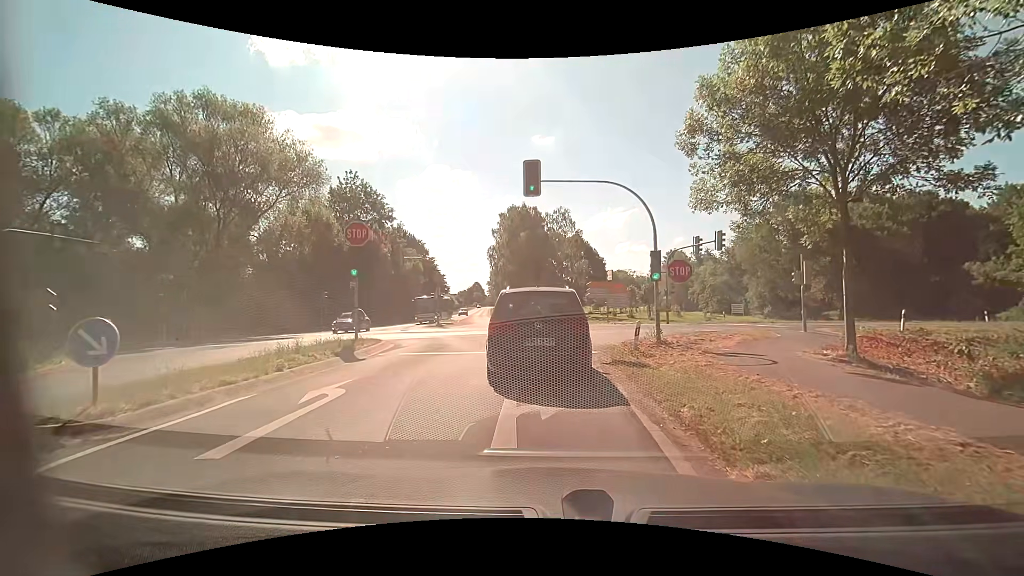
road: secondary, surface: asphalt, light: Day
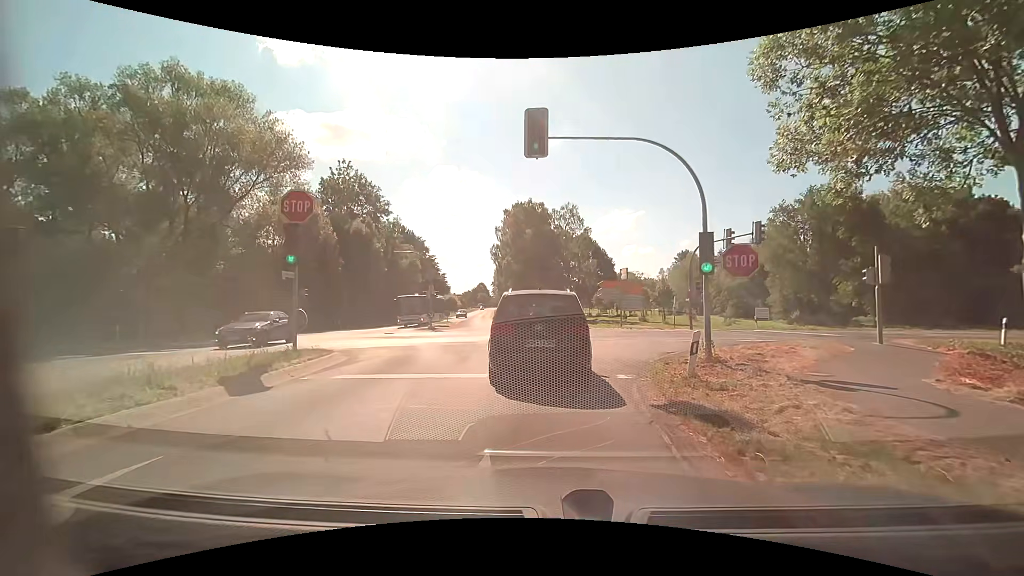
(+0.1, +5.1) m; -1°
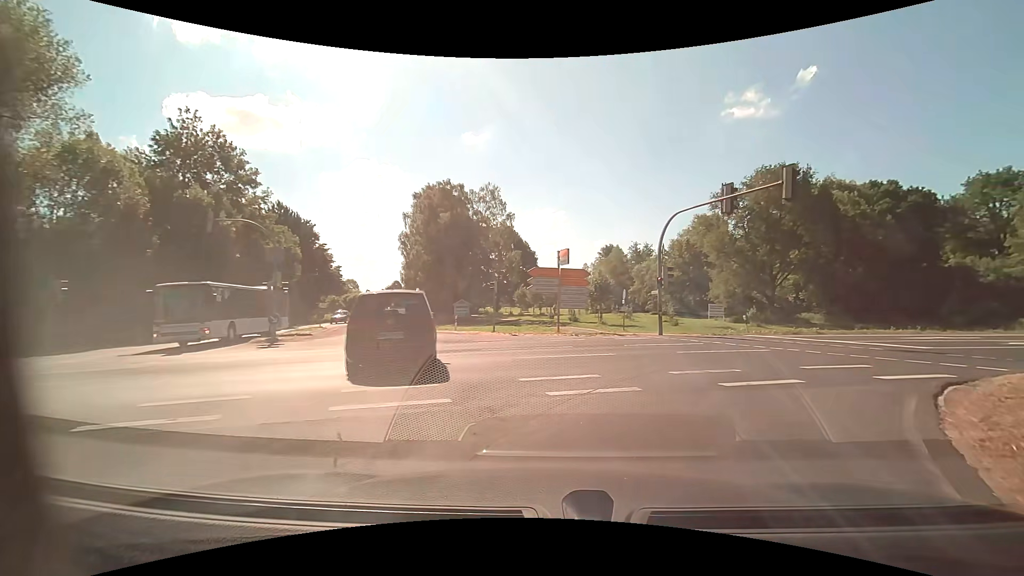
(+0.8, +12.9) m; +9°
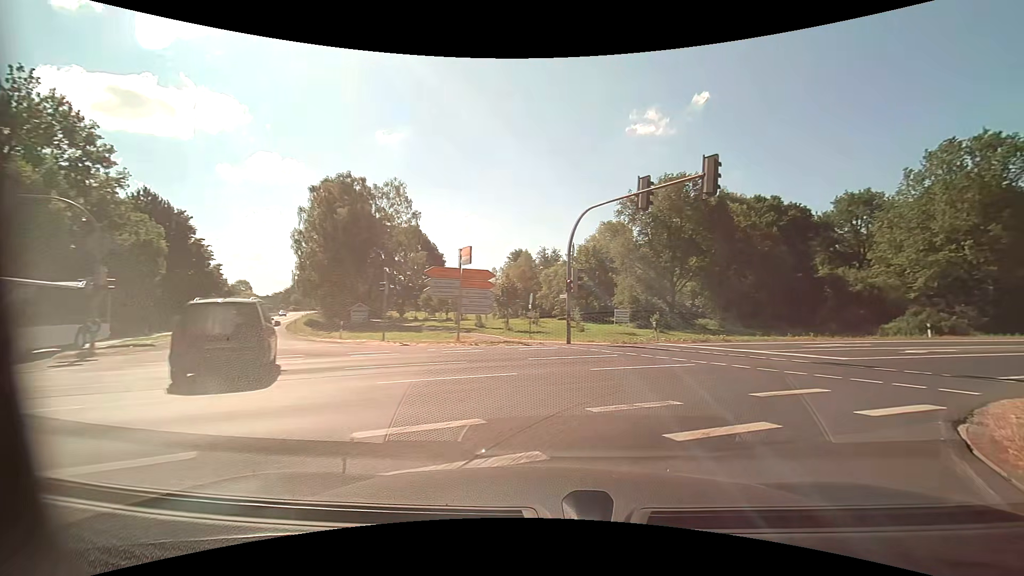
(+0.3, +3.3) m; +11°
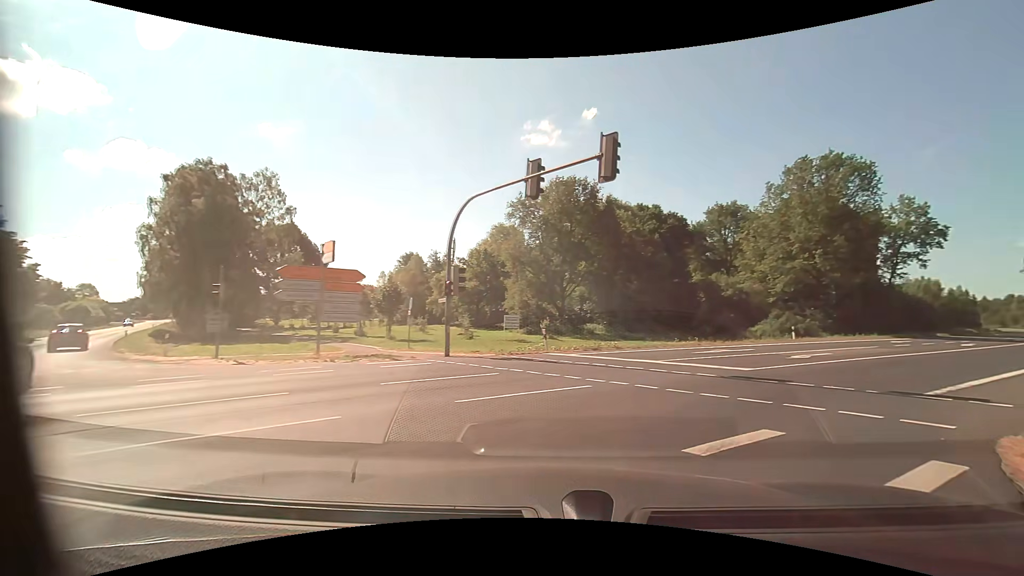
(+0.4, +3.4) m; +12°
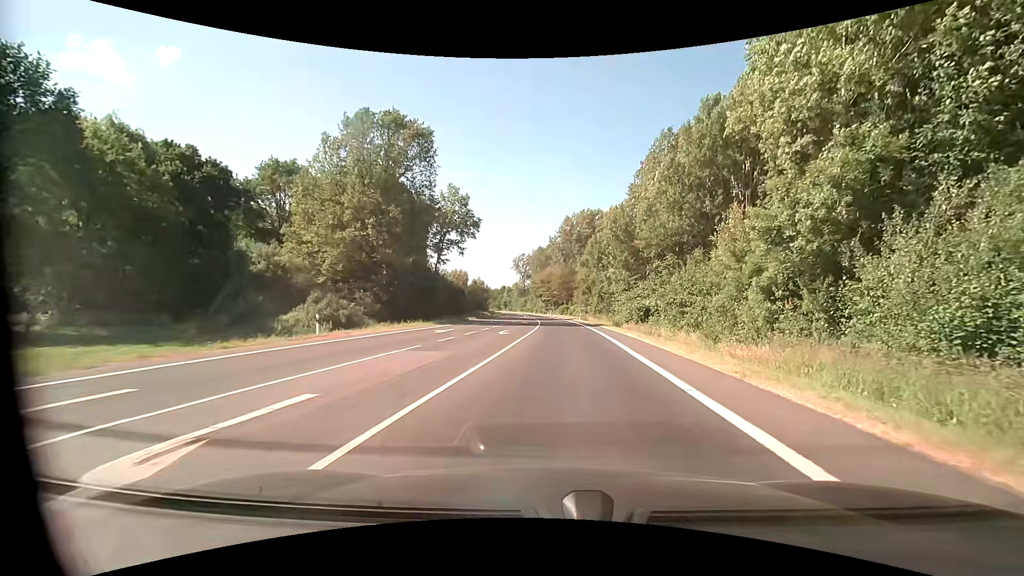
(+8.0, +15.3) m; +46°
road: primary
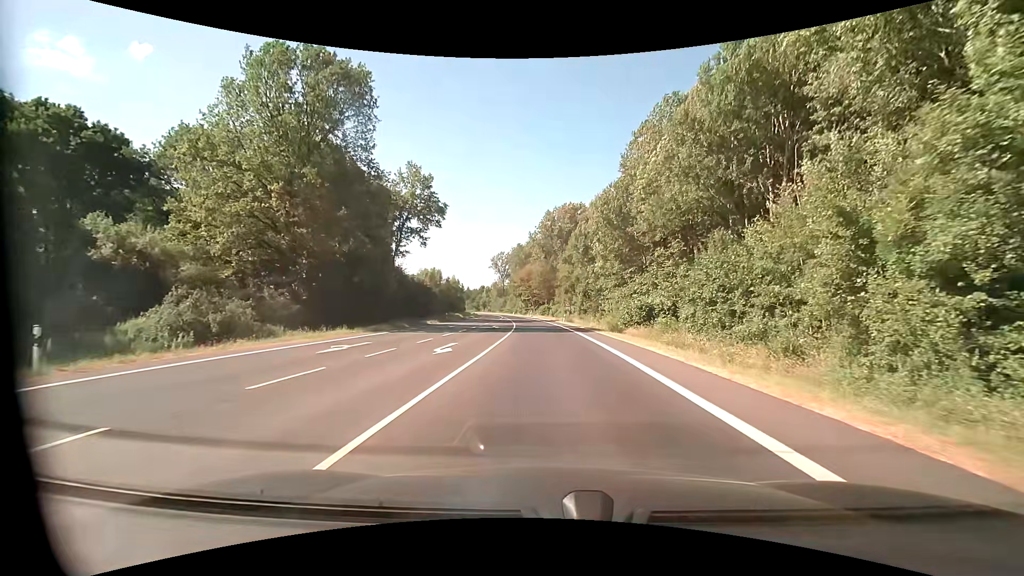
(+0.3, +12.6) m; +2°
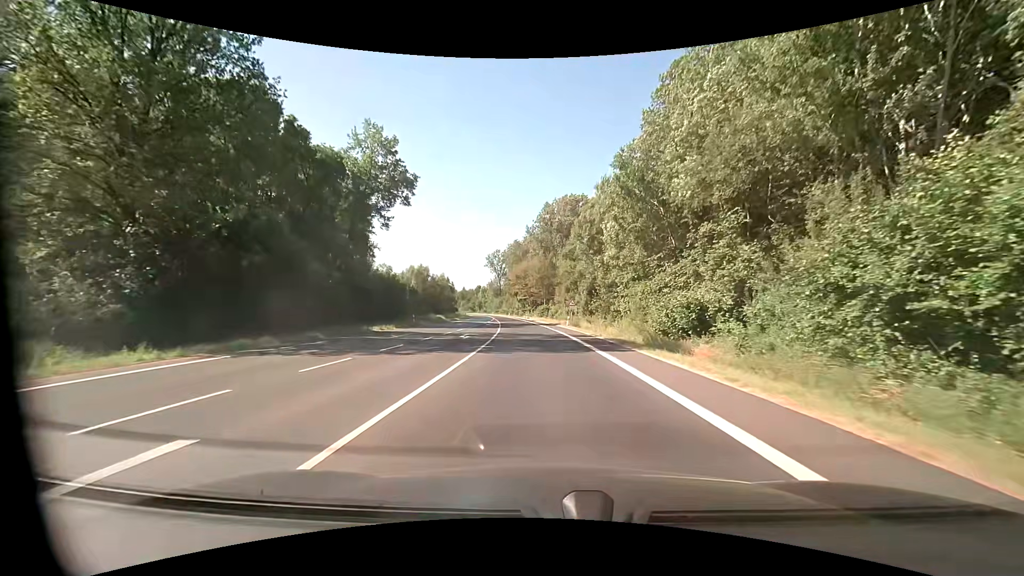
(+0.1, +15.6) m; 0°
(0, +10) (0, +20) (-1, +30) (-2, +40) (-2, +50) (-3, +60) (-4, +70) (-5, +80) (-7, +90) (-8, +100) m
